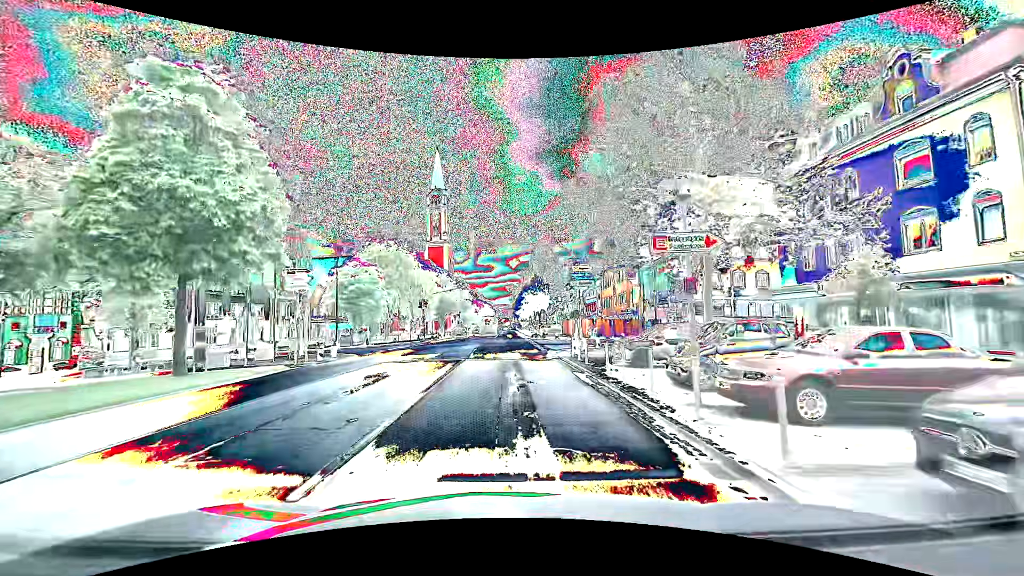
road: primary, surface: asphalt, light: Day
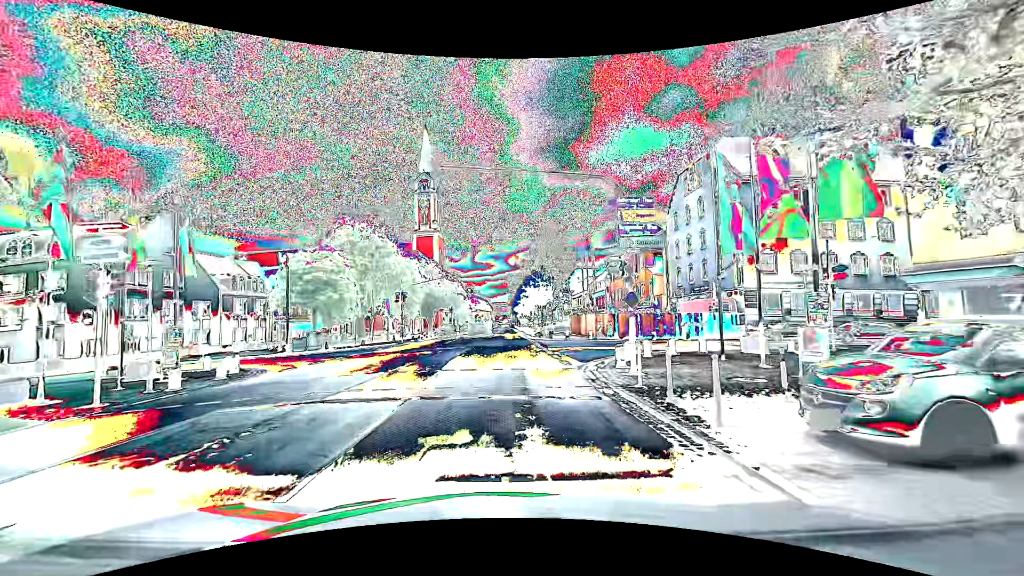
(+0.1, +11.0) m; +1°
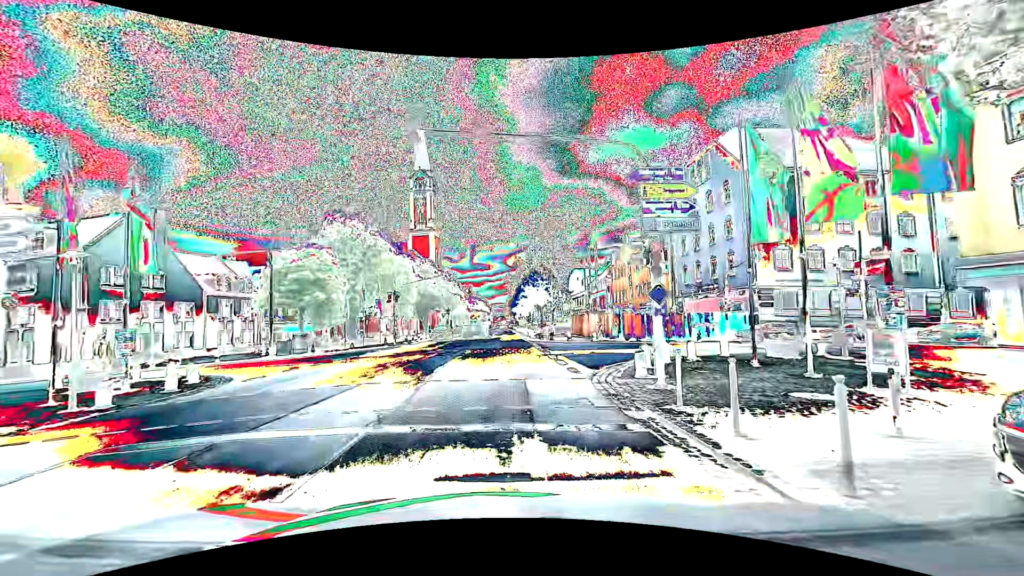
(0.0, +2.4) m; -1°
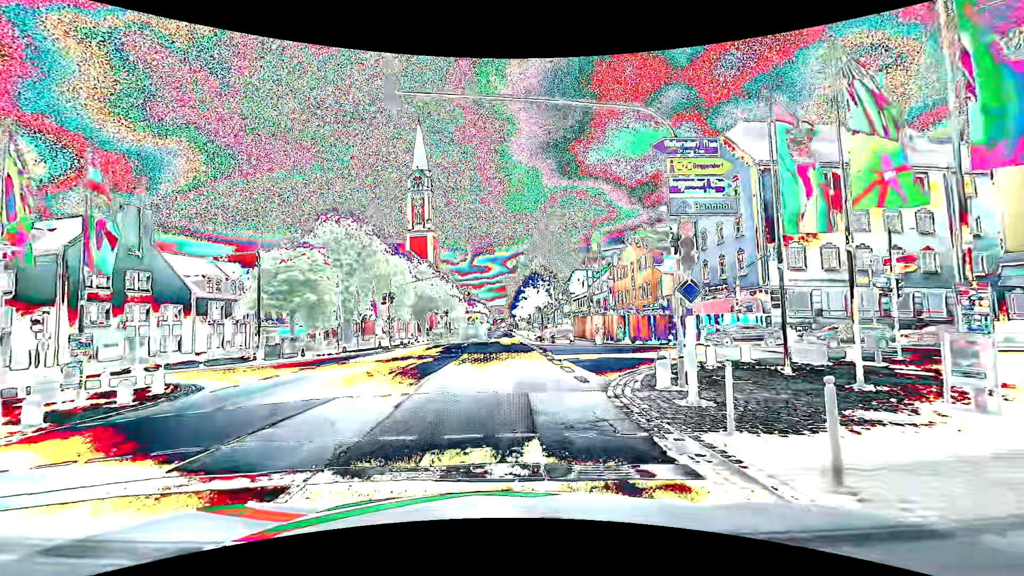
(0.0, +1.7) m; -2°
